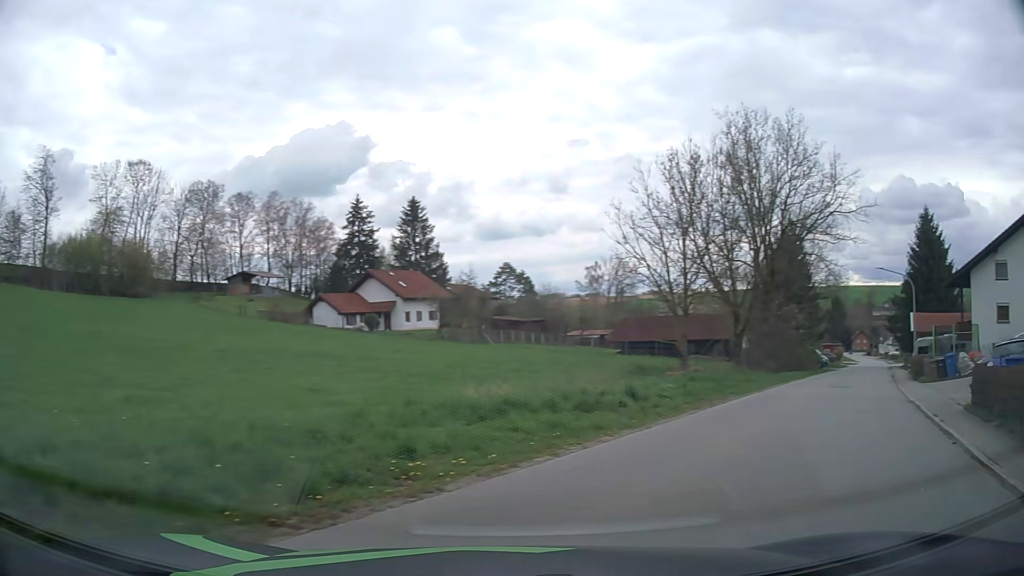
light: Day
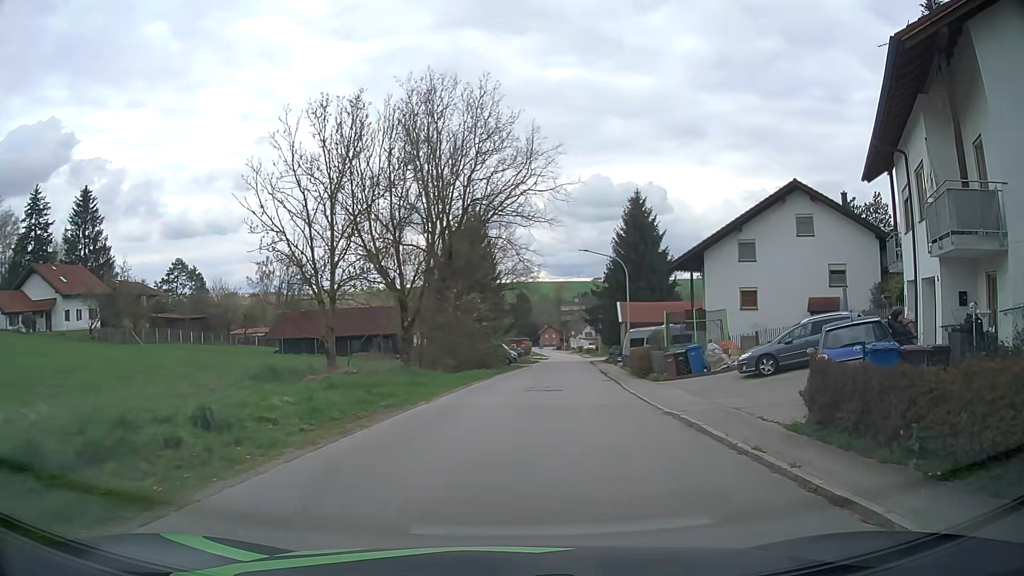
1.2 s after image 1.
(+2.3, +7.0) m; +29°
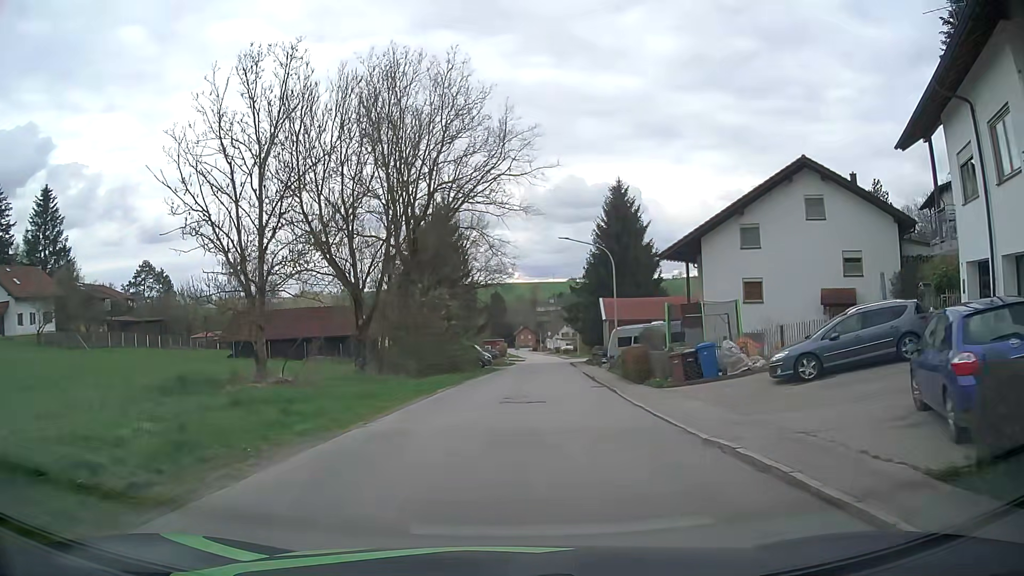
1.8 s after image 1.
(+0.1, +5.0) m; +2°
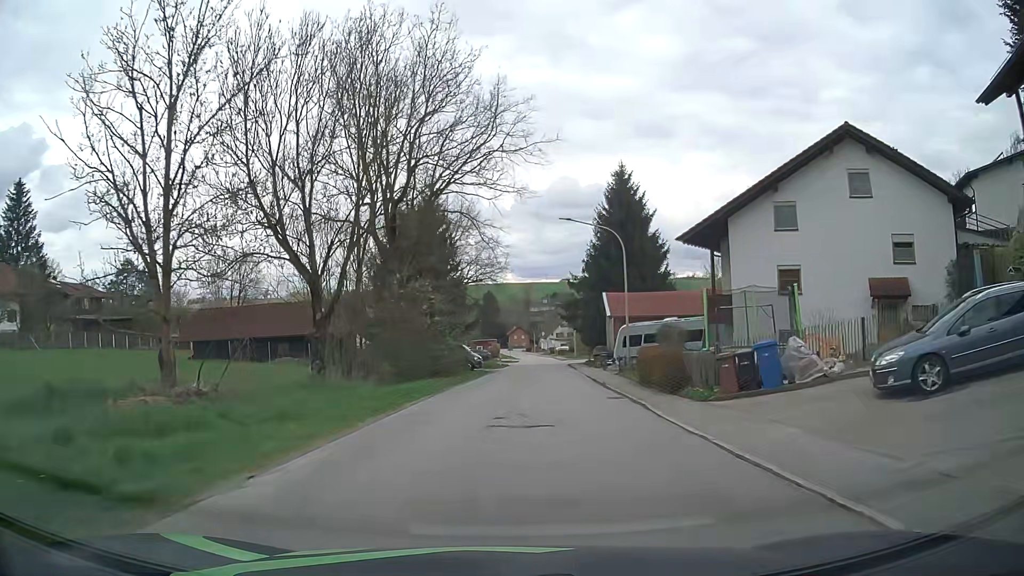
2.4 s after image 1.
(0.0, +5.8) m; +1°
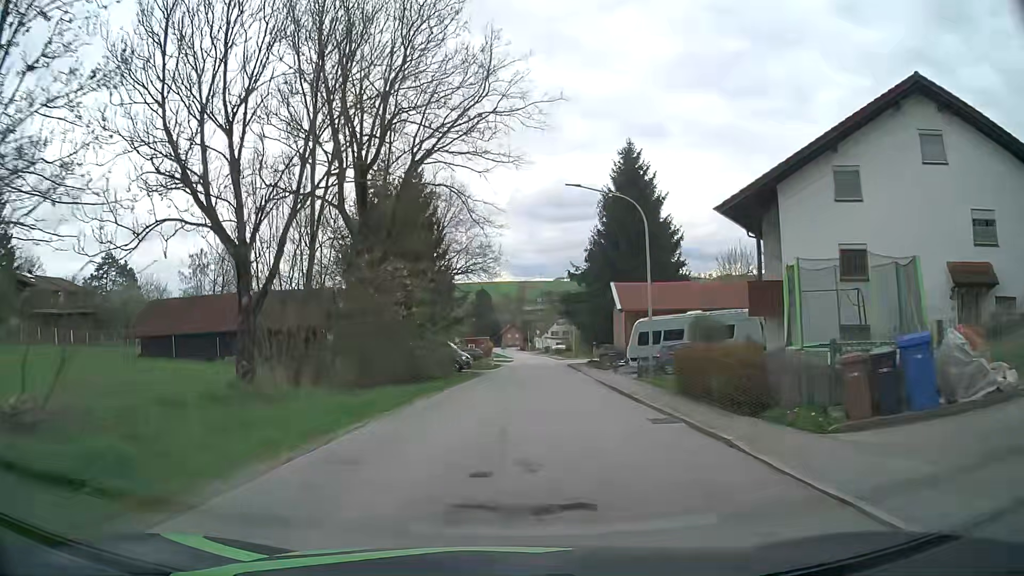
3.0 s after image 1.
(0.0, +6.6) m; 0°
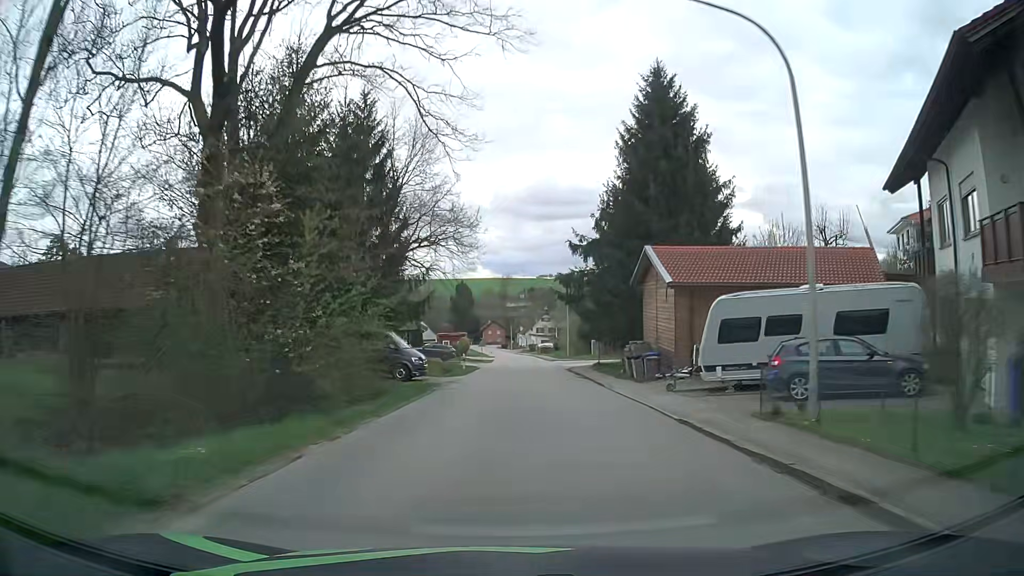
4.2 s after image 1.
(+0.3, +15.3) m; +2°
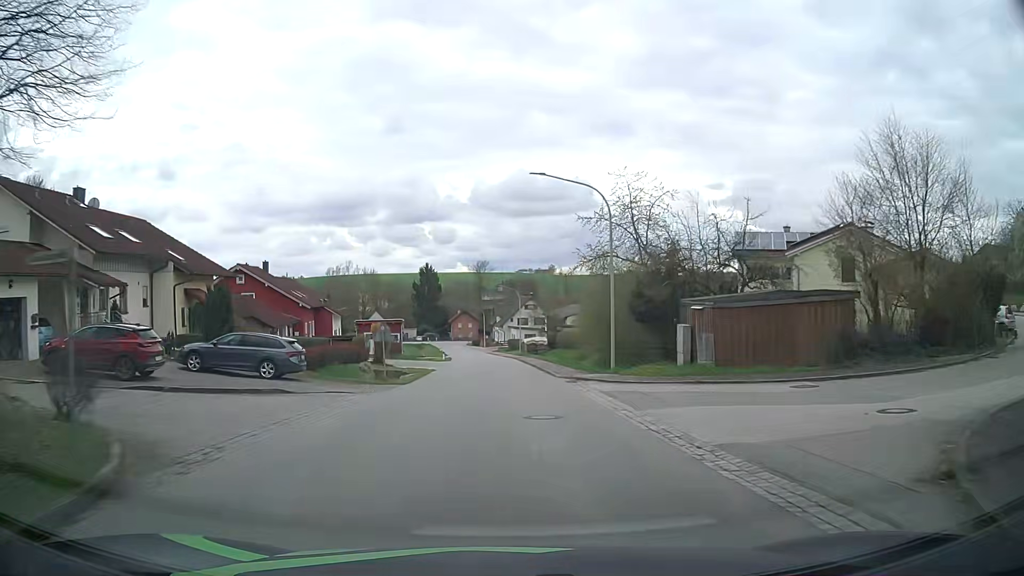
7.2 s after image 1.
(+1.1, +41.6) m; +2°
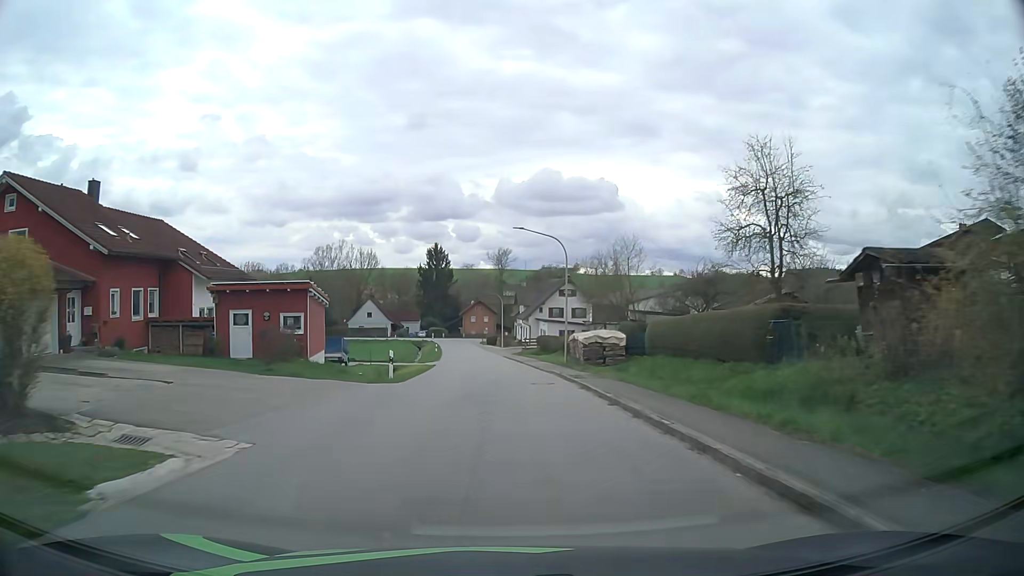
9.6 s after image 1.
(-0.7, +34.4) m; -2°
(0, +10) (0, +20) (-1, +30) (-1, +40) (-2, +50) (-2, +60) (-3, +70) (-4, +80) (-5, +90) (-6, +100) m
